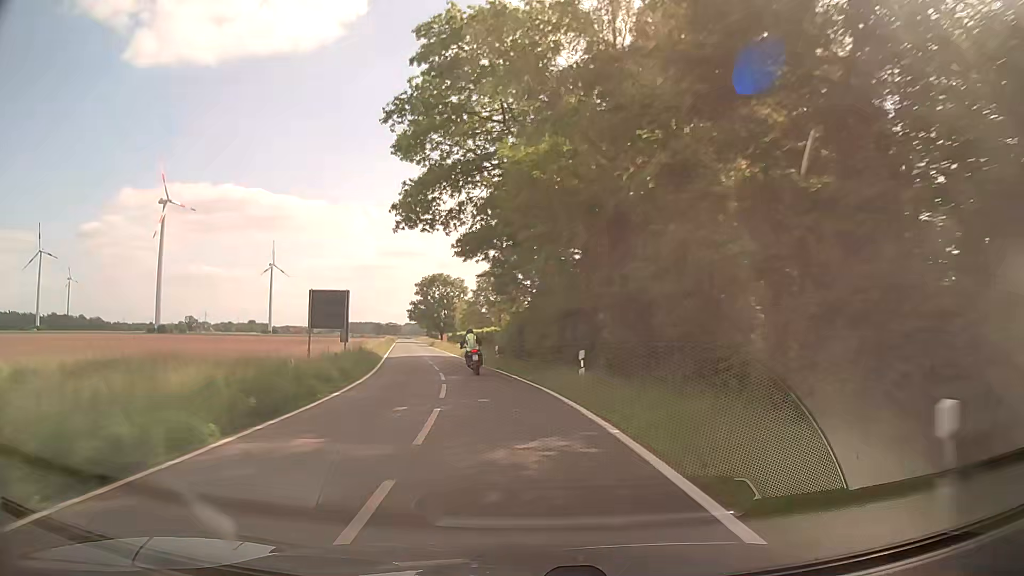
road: secondary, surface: asphalt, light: Day
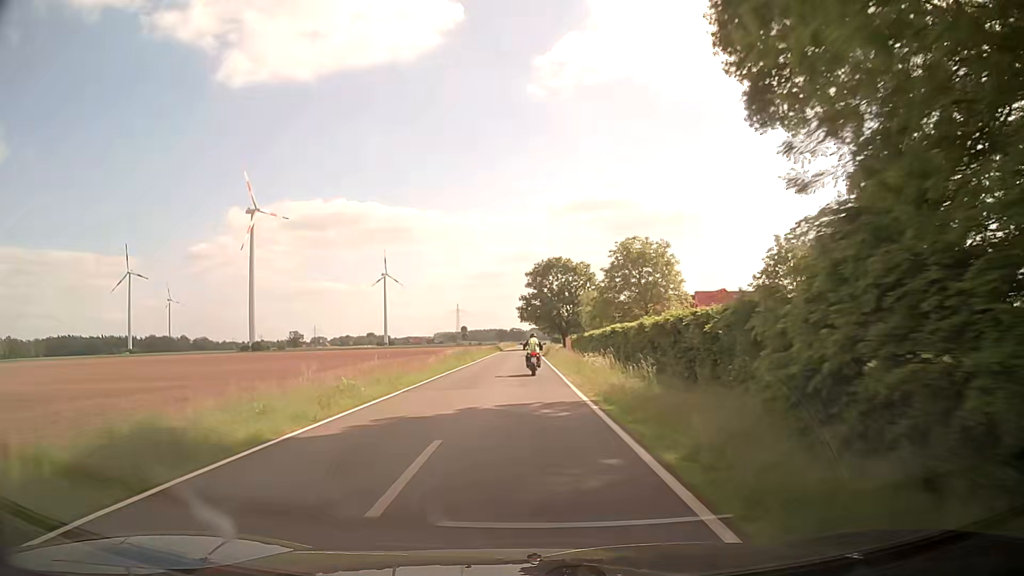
(-3.9, +34.2) m; -12°
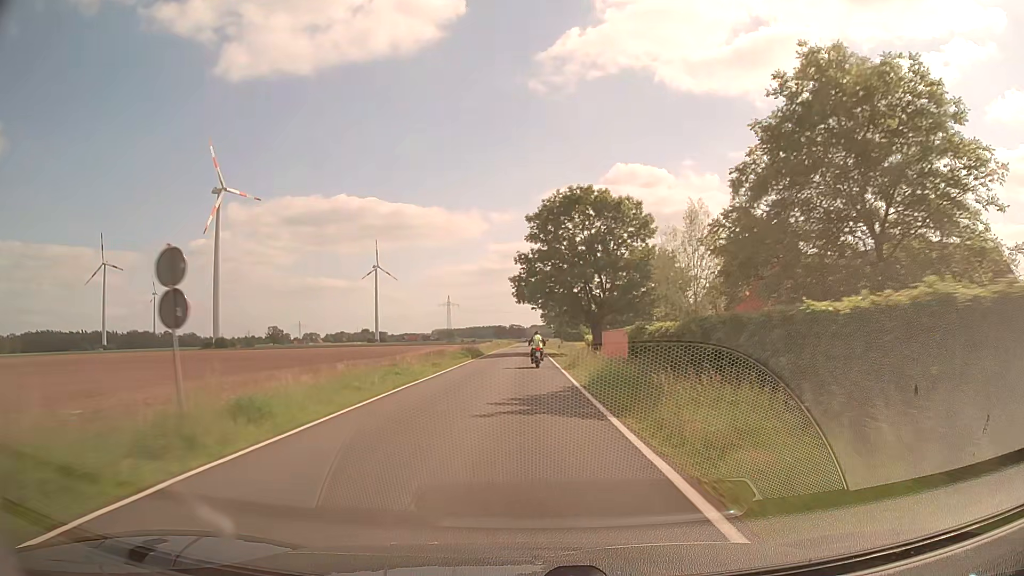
(+0.2, +48.9) m; +1°
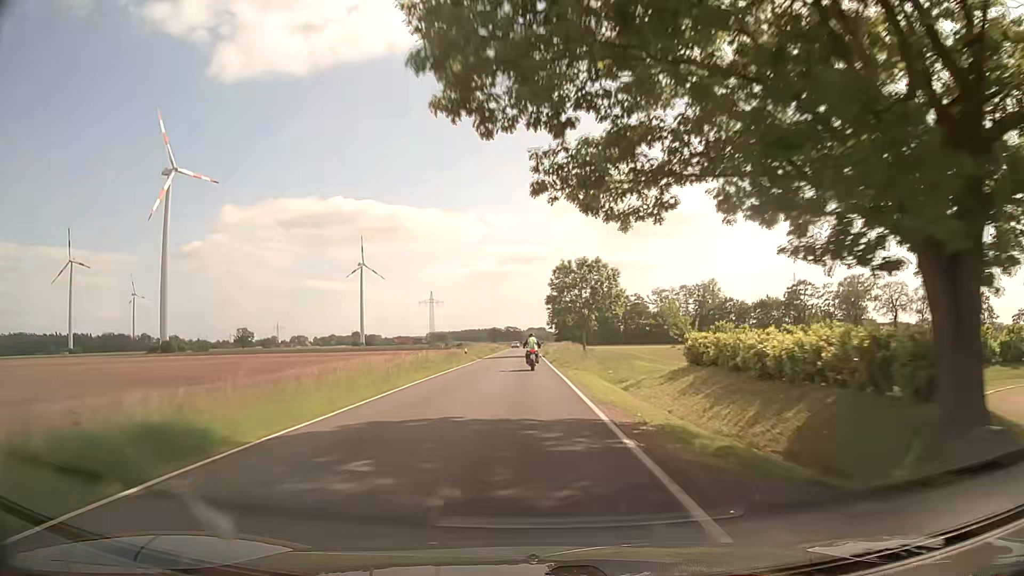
(0.0, +52.2) m; 0°
(0, +10) (0, +20) (0, +30) (0, +40) (0, +50) (0, +60) (0, +70) (0, +80) (0, +90) (0, +100) m
